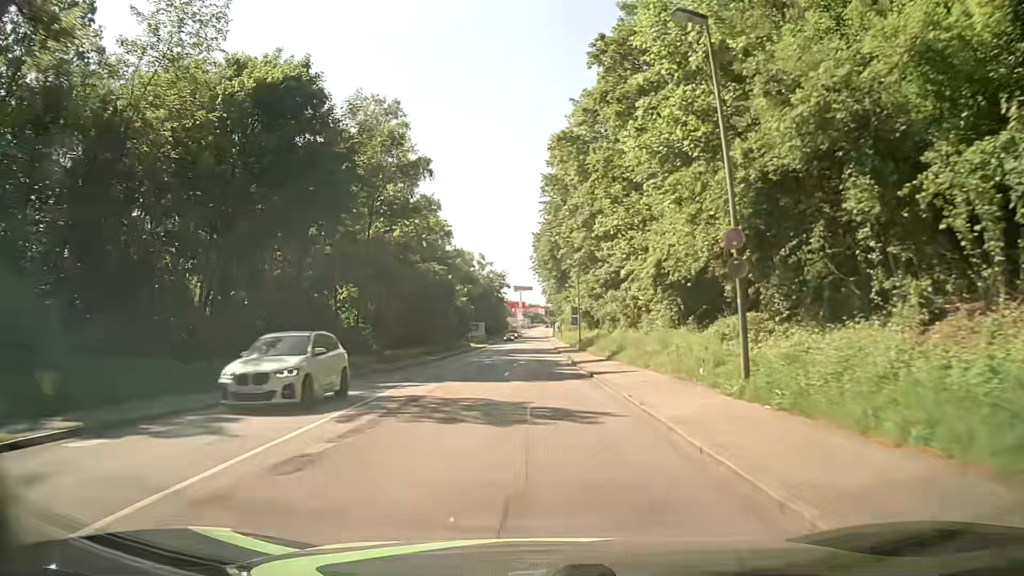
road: tertiary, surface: asphalt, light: Day
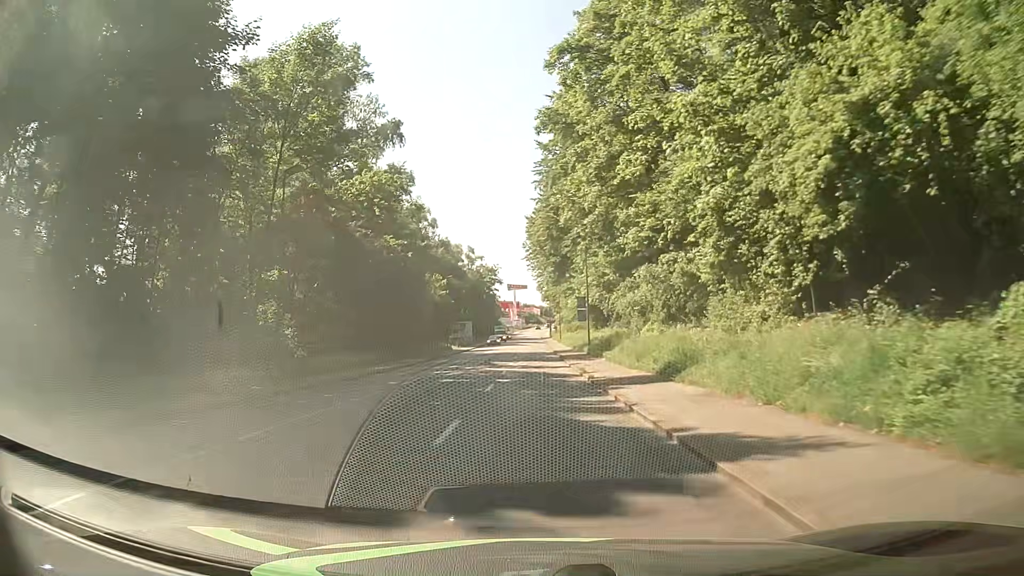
(0.0, +16.1) m; 0°
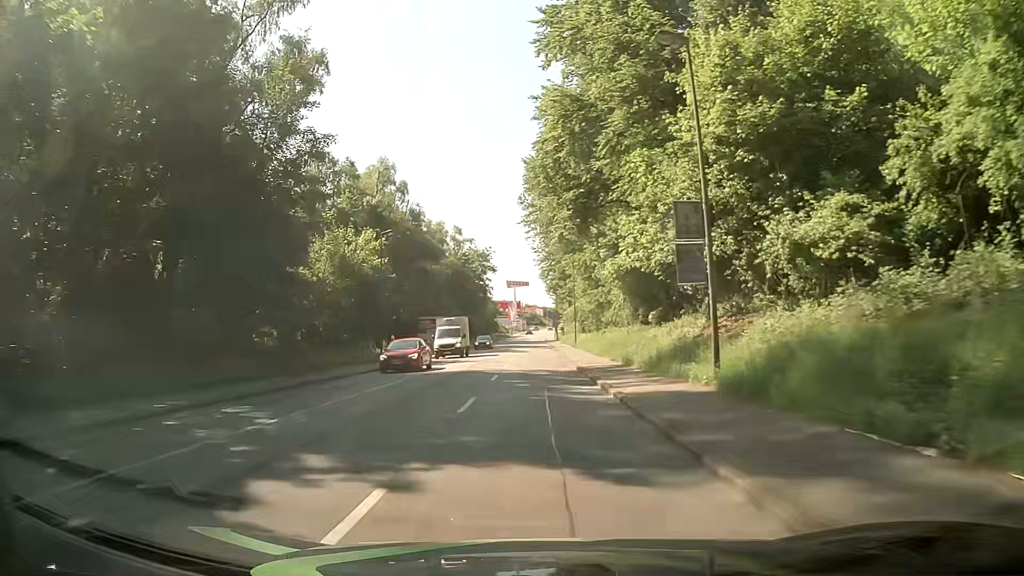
(+0.2, +32.8) m; +1°
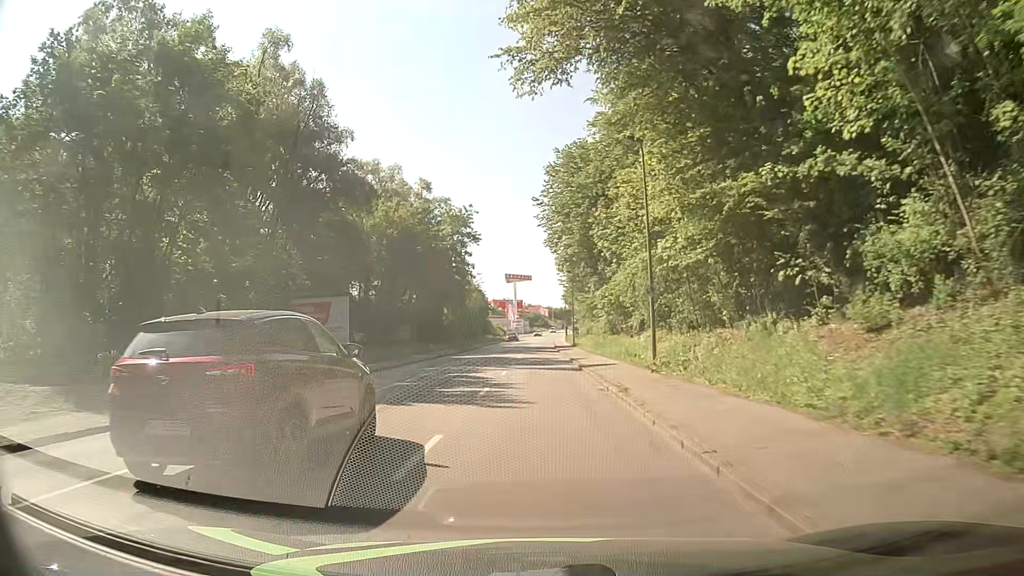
(-0.5, +41.8) m; -2°
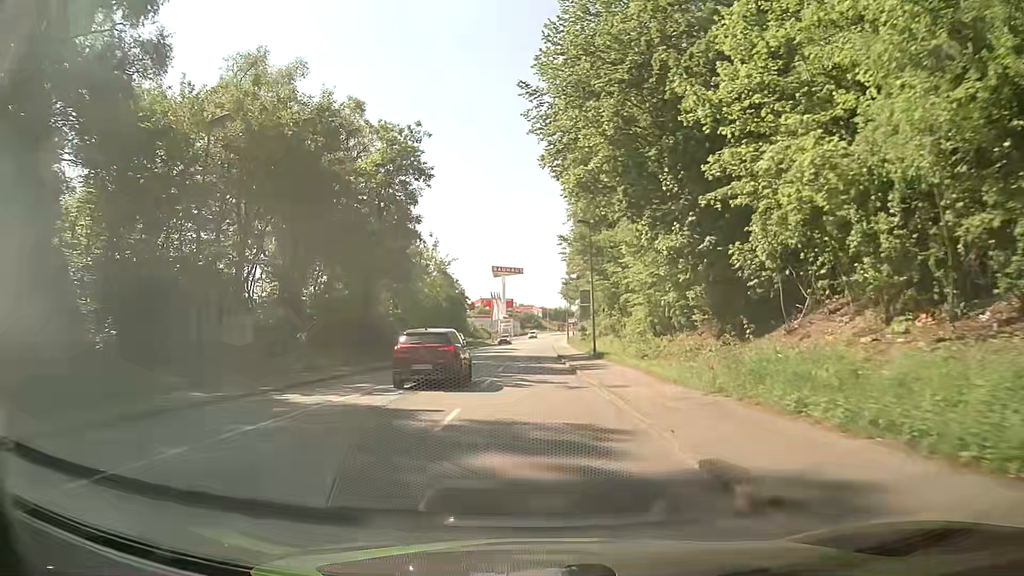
(+0.7, +32.6) m; +1°
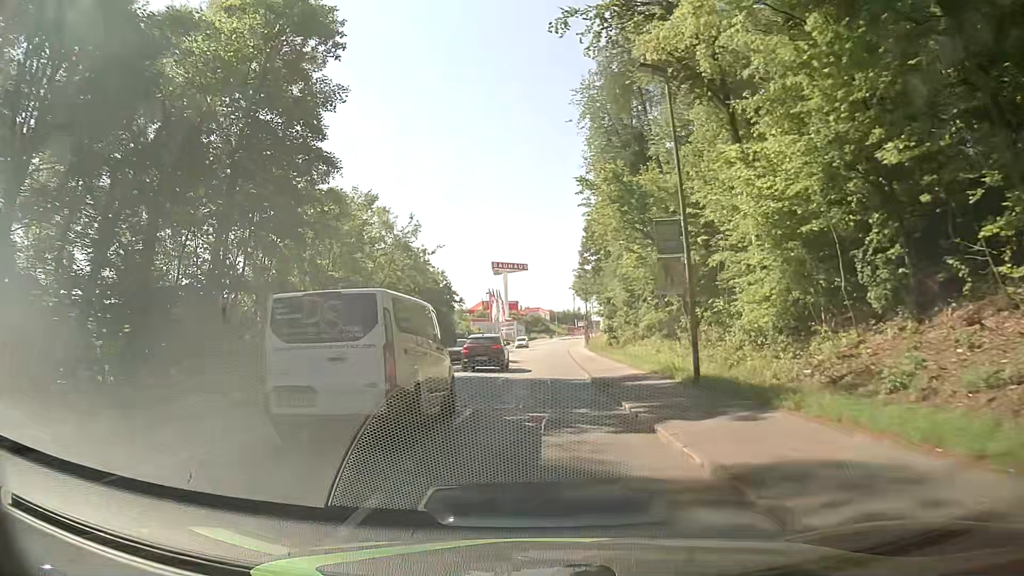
(0.0, +24.2) m; 0°
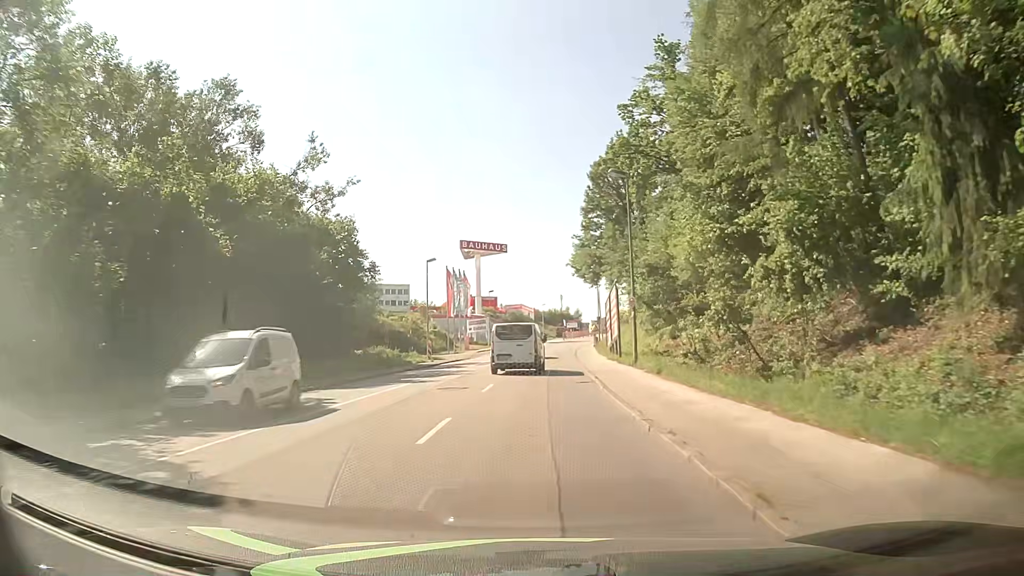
(+0.3, +39.8) m; +1°
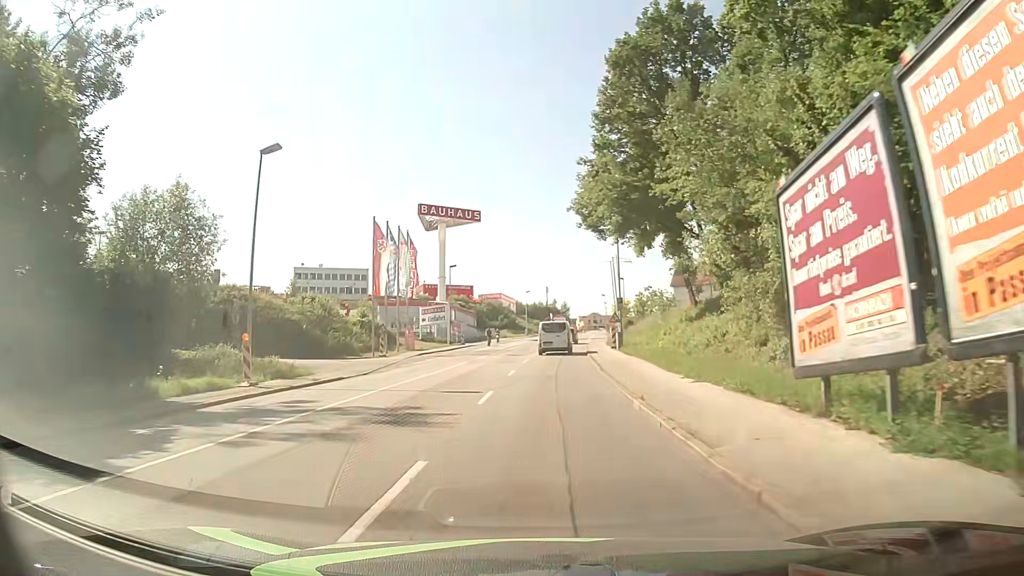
(+0.1, +31.5) m; +1°
(0, +10) (0, +20) (0, +30) (+1, +40) (+1, +50) (+2, +60) (+3, +70) (+4, +80) (+5, +90) (+6, +100) m
